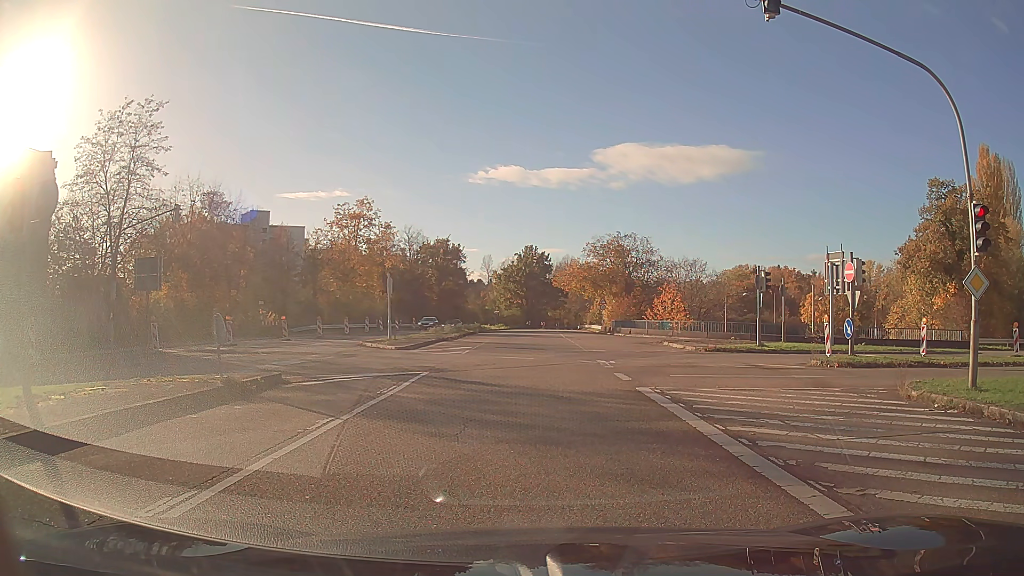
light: Day
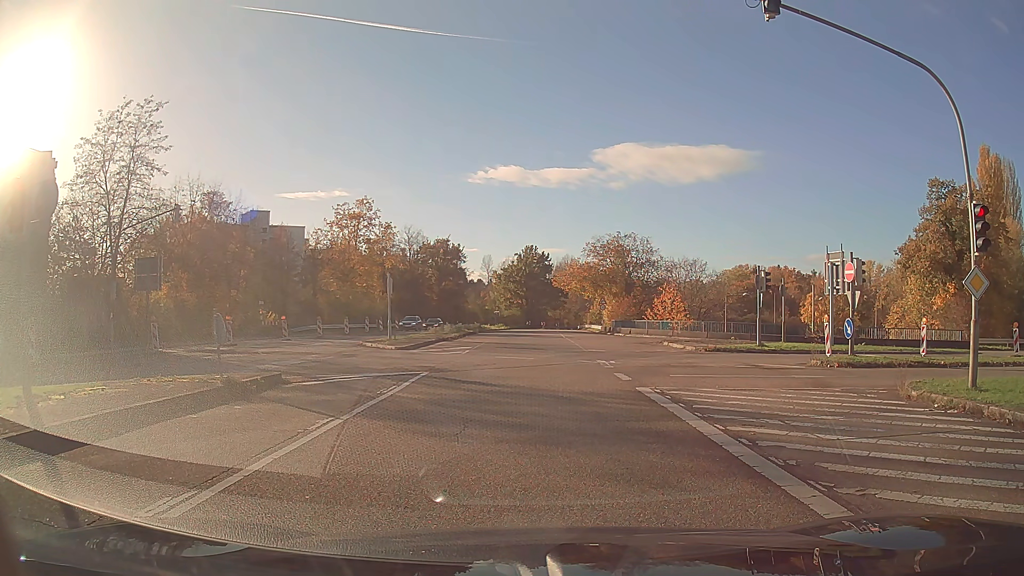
(0.0, 0.0) m; 0°
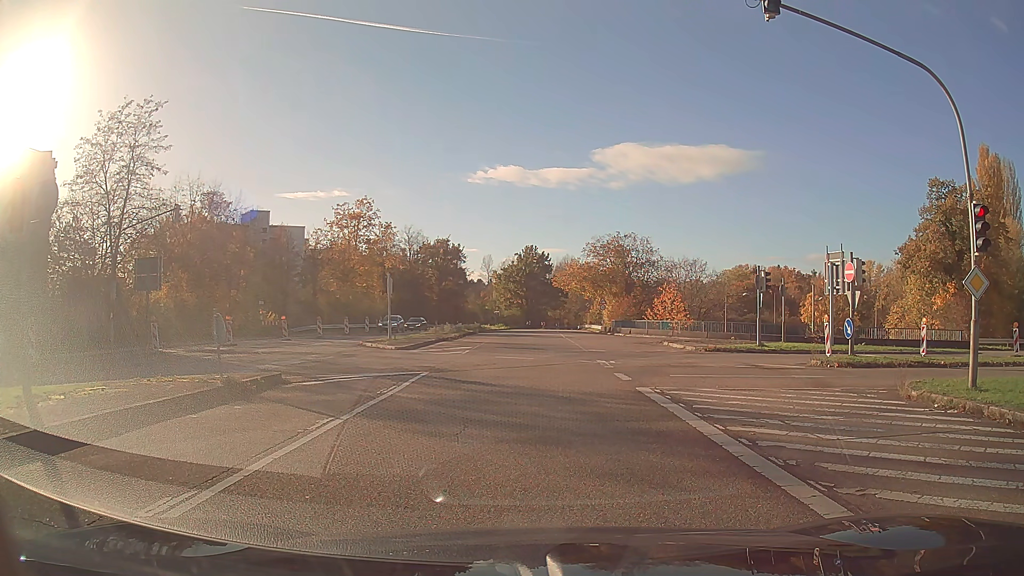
(0.0, 0.0) m; 0°
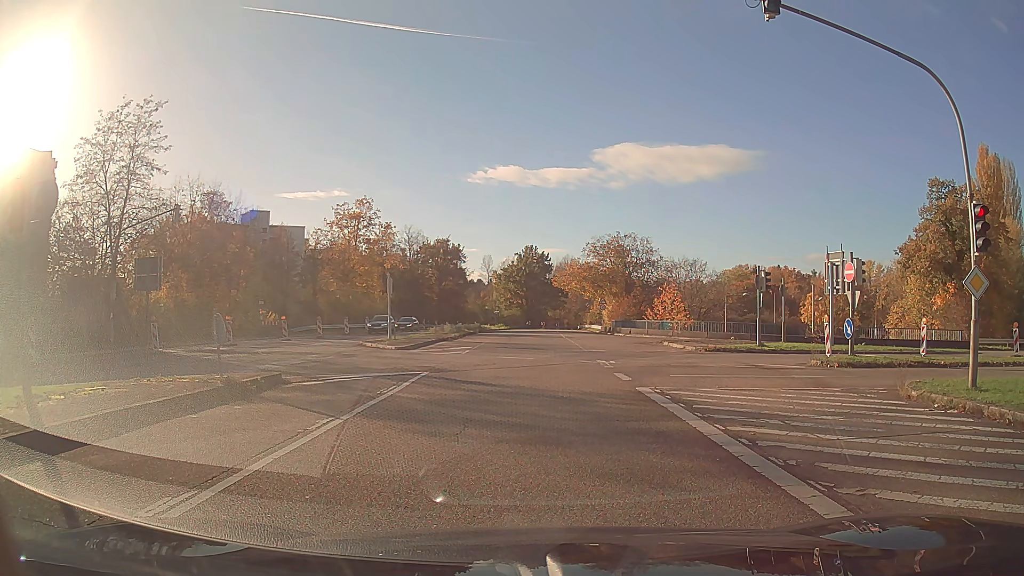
(0.0, 0.0) m; 0°
